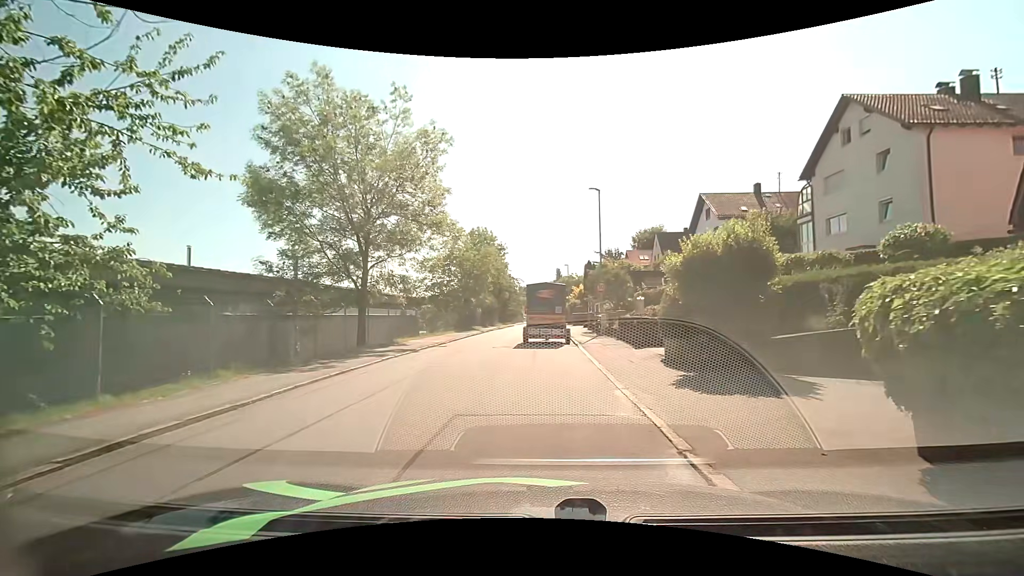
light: Day
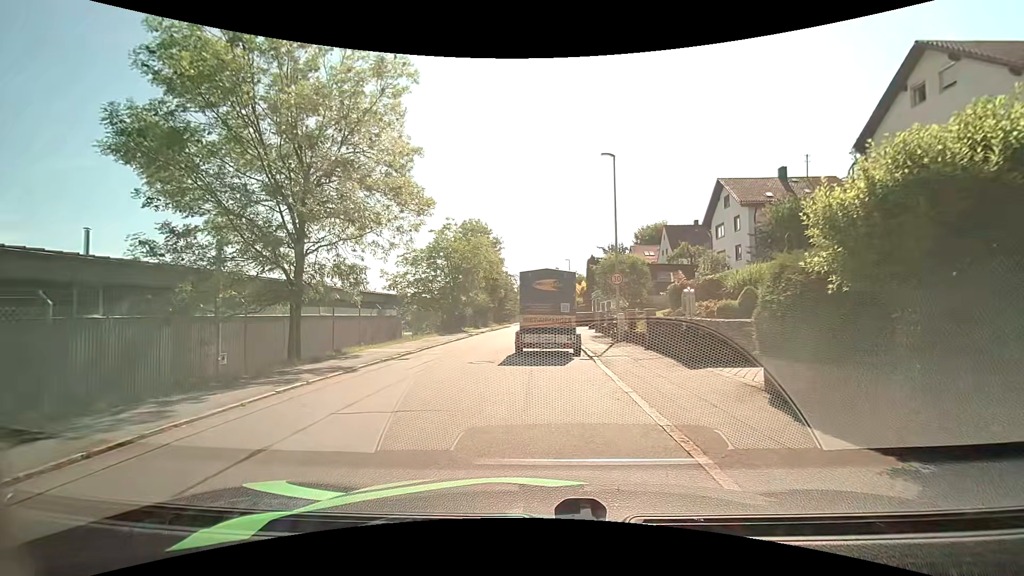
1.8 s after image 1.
(0.0, +5.9) m; +2°
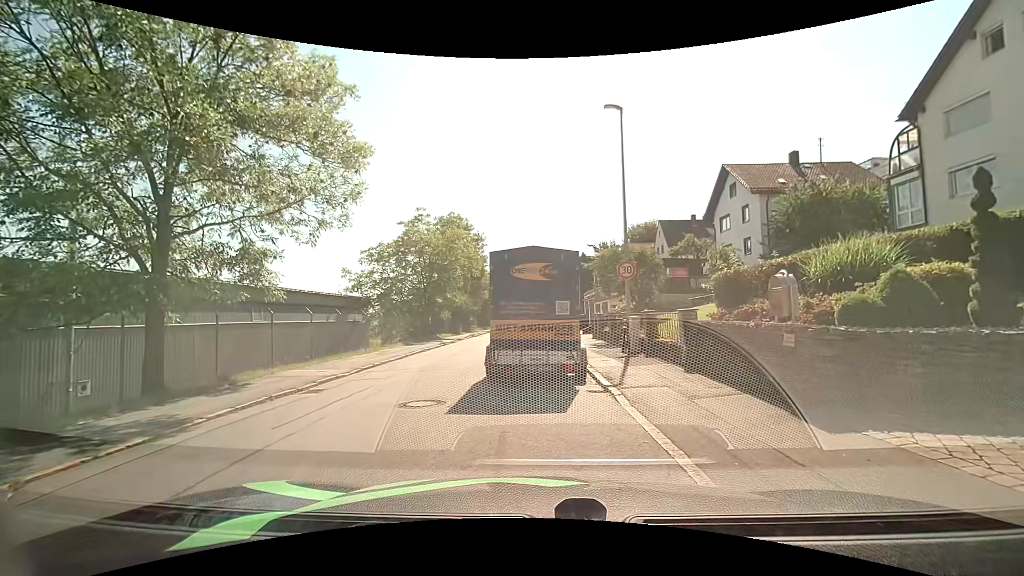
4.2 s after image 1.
(-0.1, +5.1) m; +1°
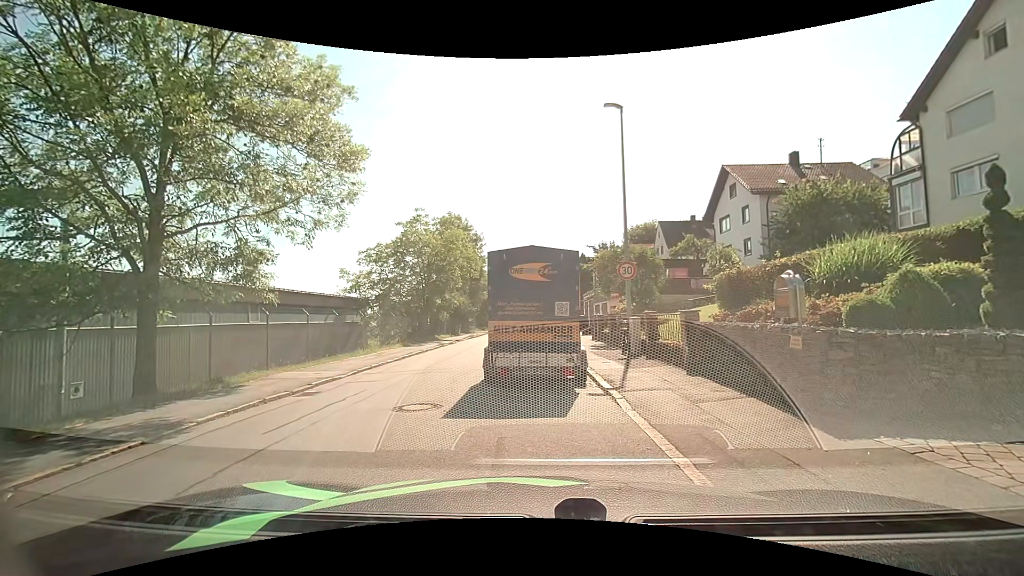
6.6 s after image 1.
(0.0, +0.2) m; 0°
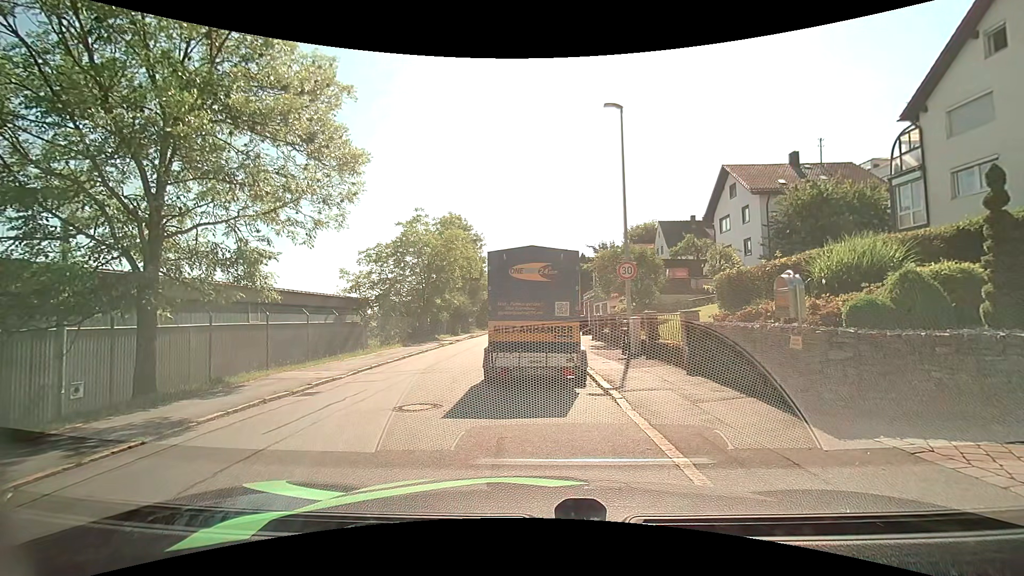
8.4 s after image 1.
(0.0, 0.0) m; 0°
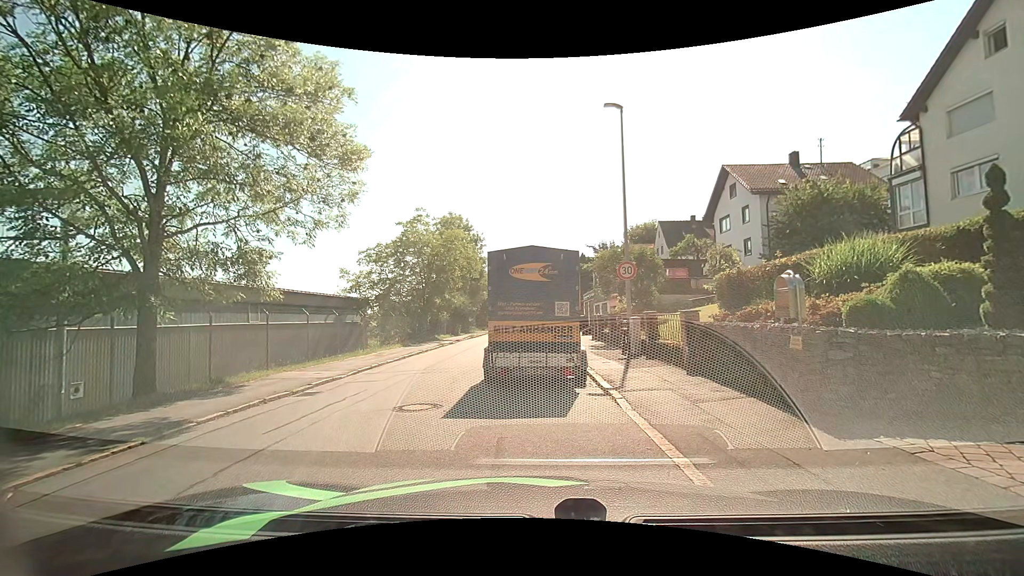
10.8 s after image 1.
(0.0, 0.0) m; 0°
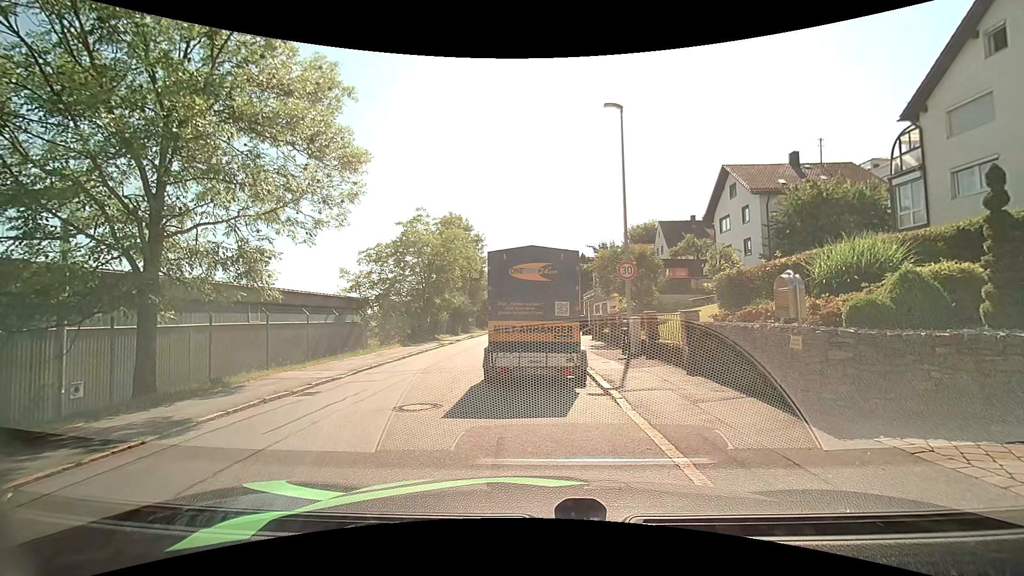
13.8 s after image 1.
(0.0, 0.0) m; 0°
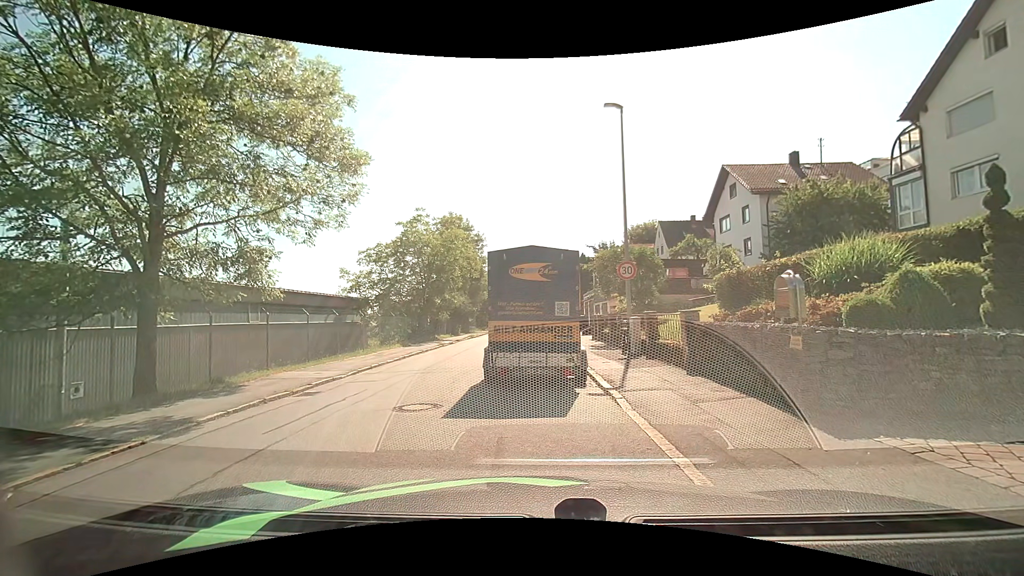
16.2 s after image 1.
(0.0, 0.0) m; 0°
(-2, +10) (-3, +20) (-3, +30) (-3, +40) (-4, +50) (-4, +60) (-5, +70) (-5, +80) (-5, +90) (-6, +100) m
